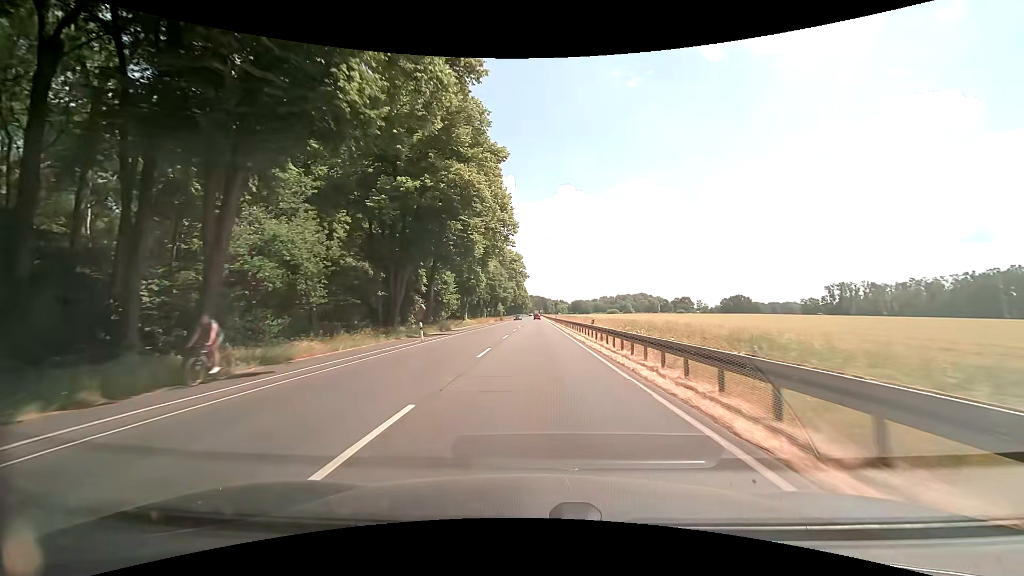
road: primary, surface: asphalt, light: Day
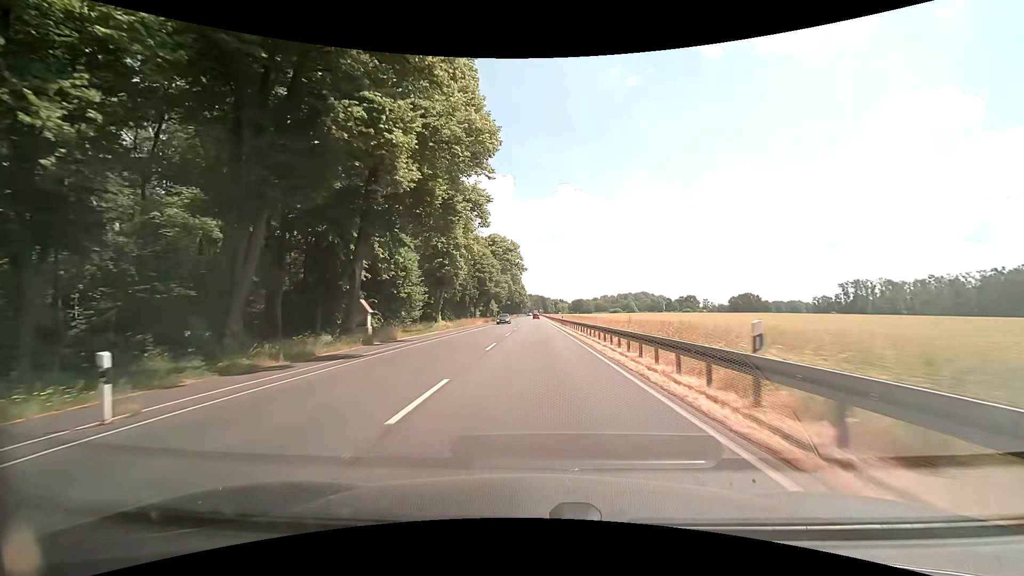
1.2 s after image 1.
(0.0, +21.5) m; 0°
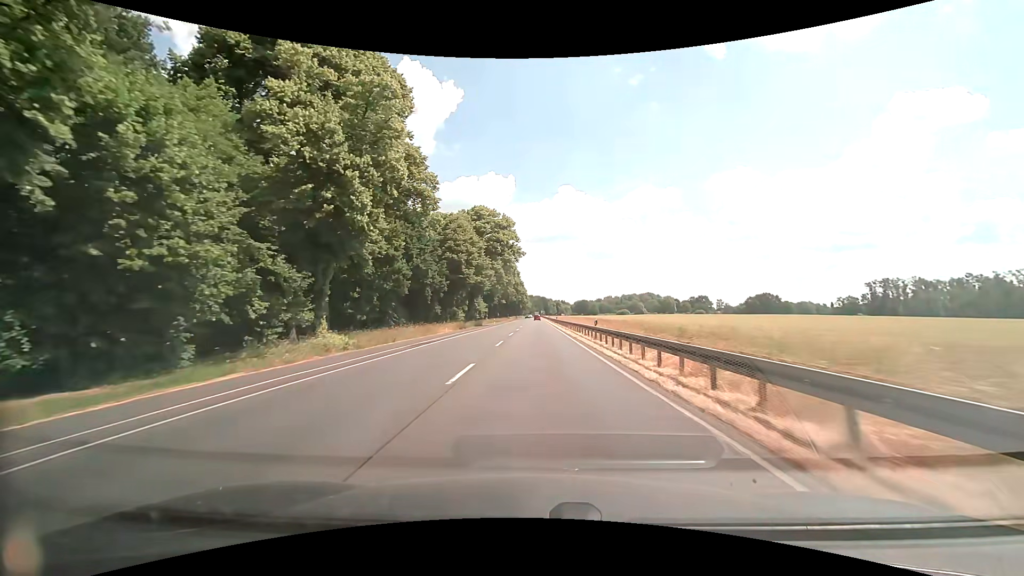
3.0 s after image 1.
(0.0, +32.2) m; 0°
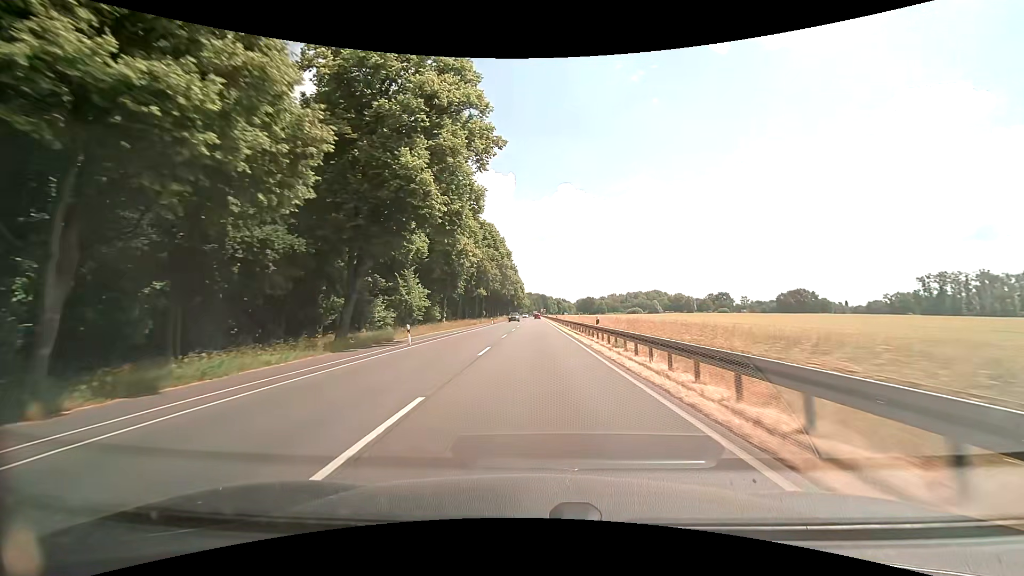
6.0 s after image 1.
(+0.3, +53.7) m; 0°
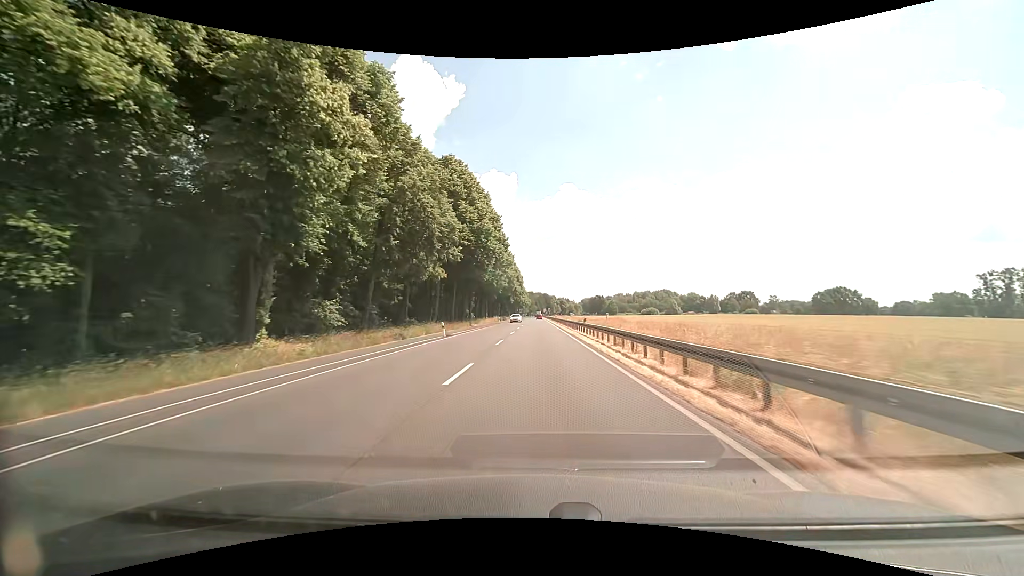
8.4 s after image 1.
(-0.2, +42.9) m; 0°
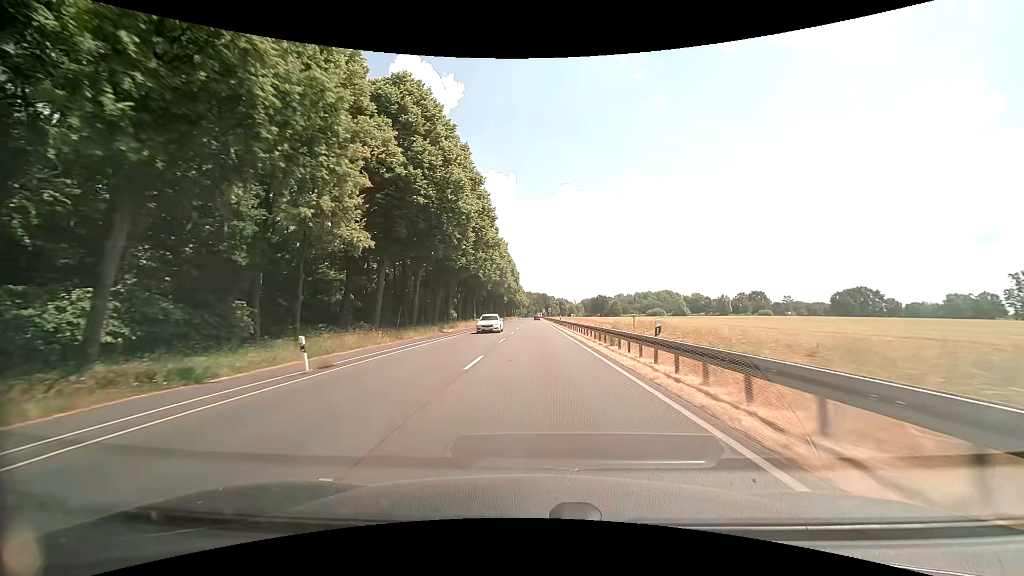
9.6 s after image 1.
(0.0, +21.5) m; 0°
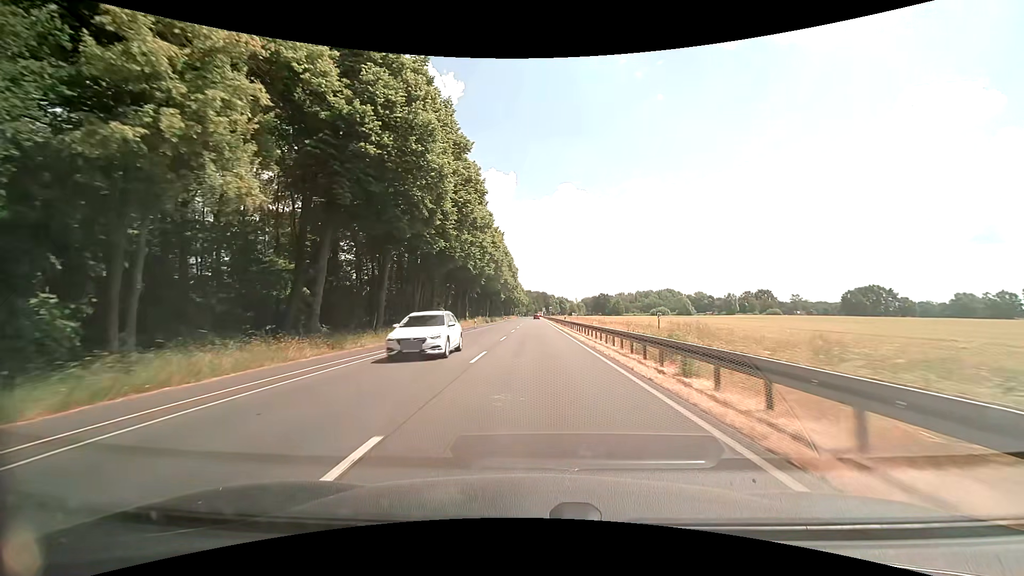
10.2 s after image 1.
(0.0, +10.7) m; 0°
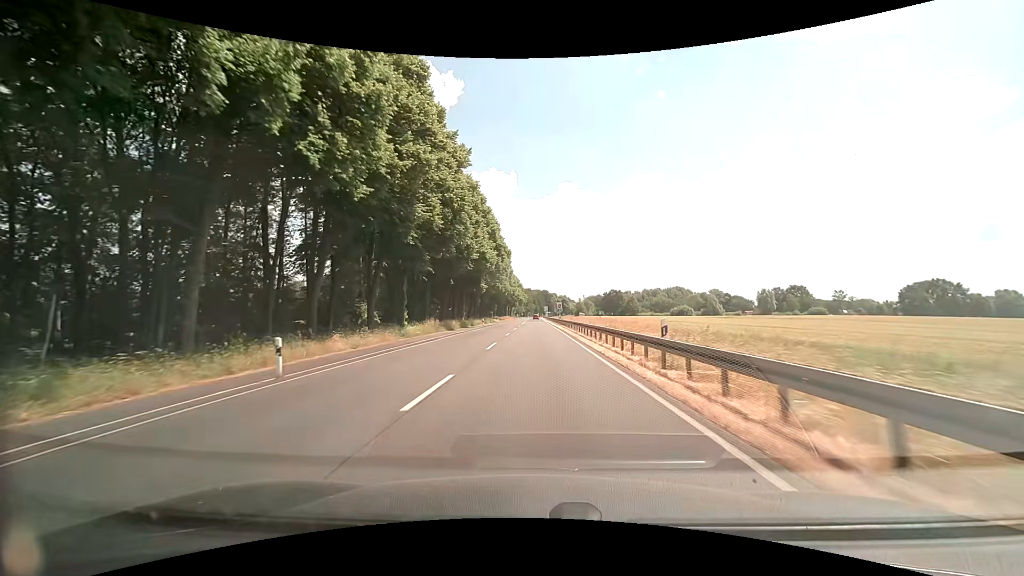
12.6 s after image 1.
(+0.1, +42.9) m; 0°
(0, +10) (0, +20) (0, +30) (0, +40) (0, +50) (0, +60) (0, +70) (0, +80) (0, +90) (0, +100) m
